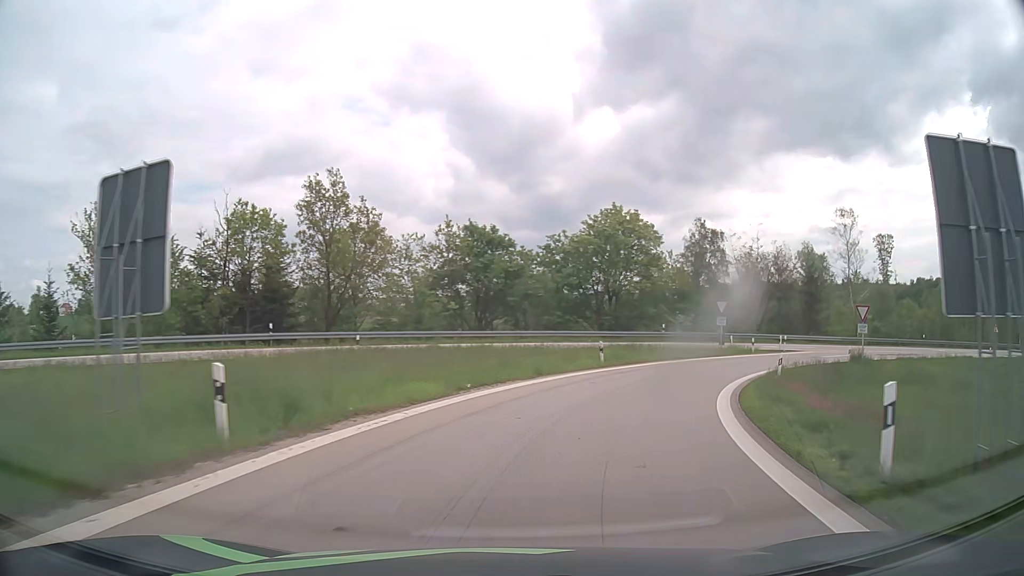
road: motorway_link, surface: asphalt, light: Day
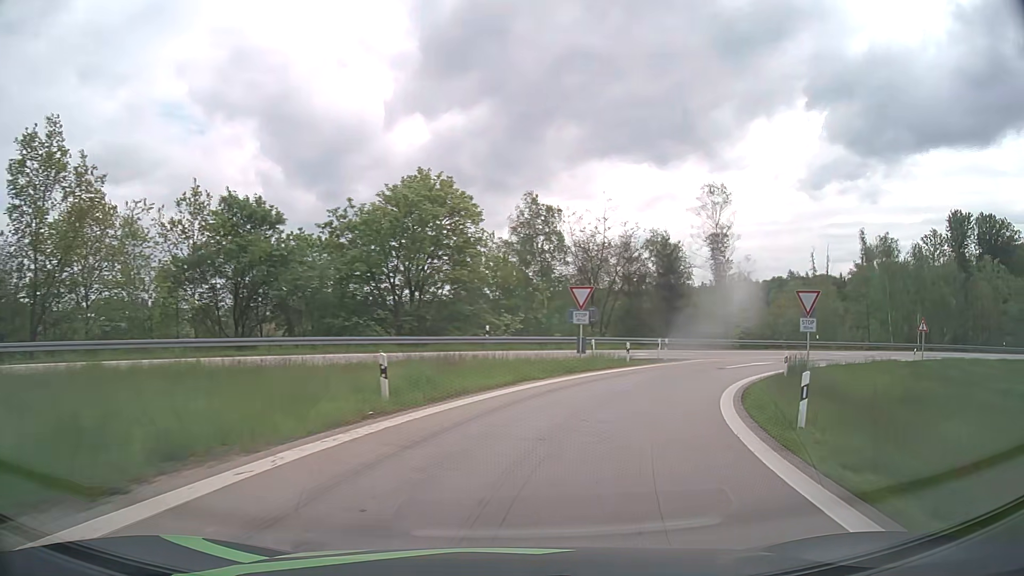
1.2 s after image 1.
(+2.1, +14.8) m; +16°
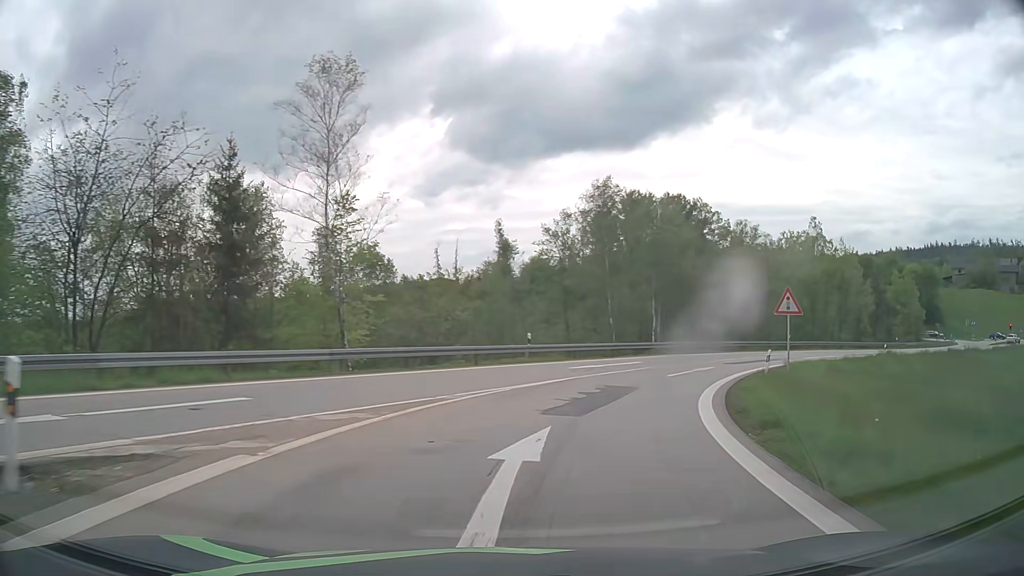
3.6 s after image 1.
(+8.3, +28.0) m; +33°
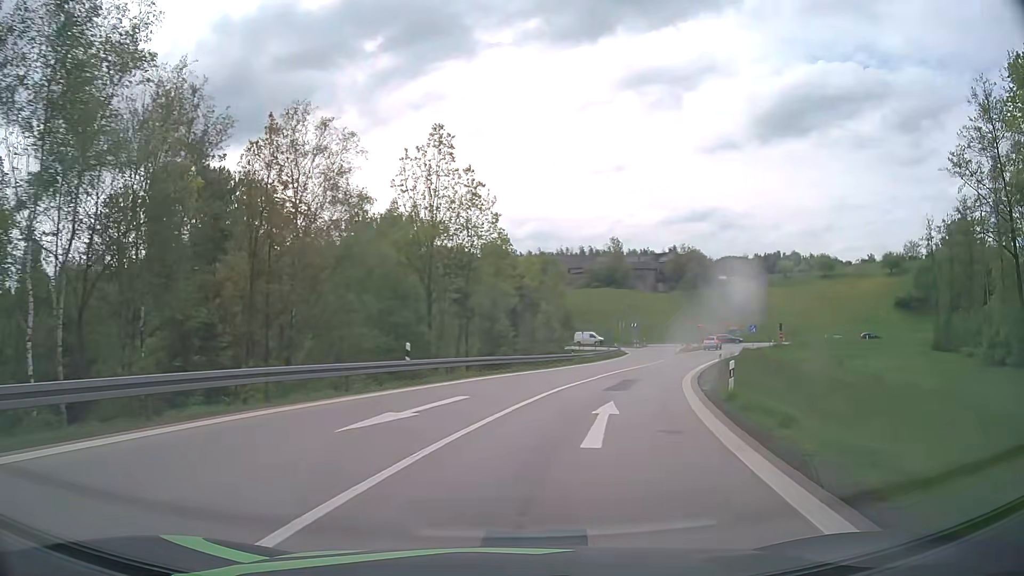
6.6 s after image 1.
(+12.0, +34.0) m; +38°
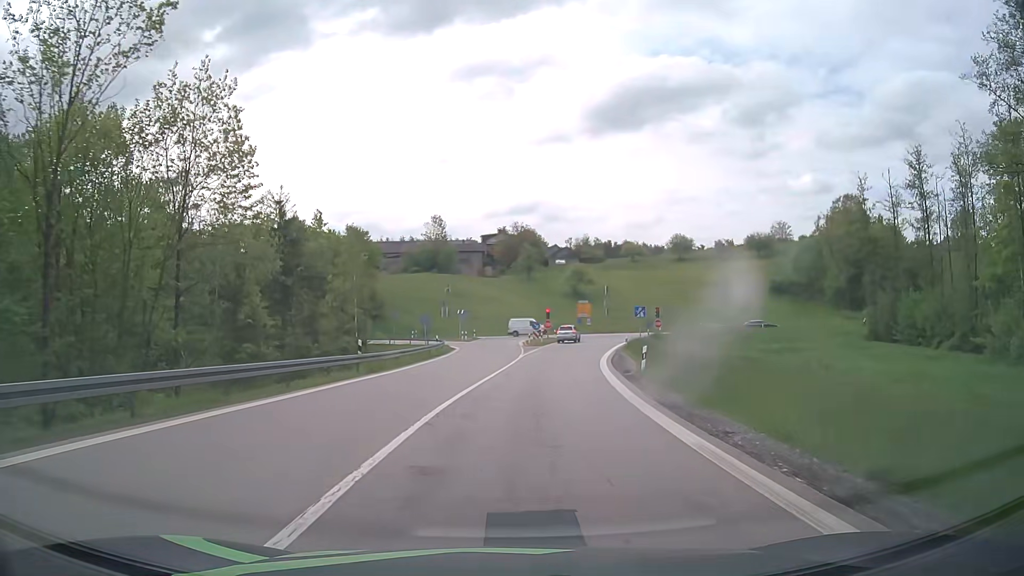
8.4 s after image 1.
(+3.1, +21.8) m; +15°
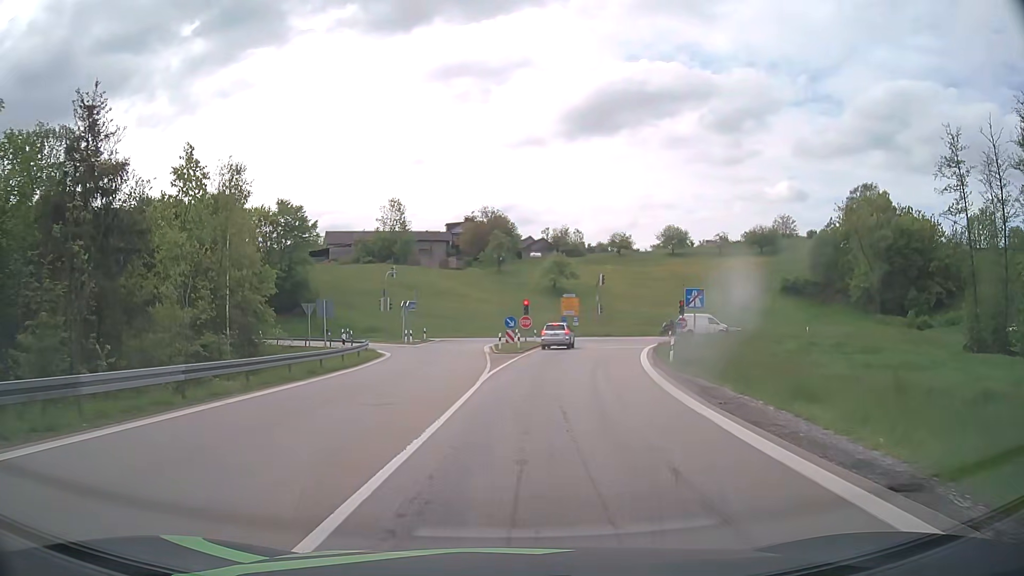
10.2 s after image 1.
(+0.6, +20.8) m; +3°
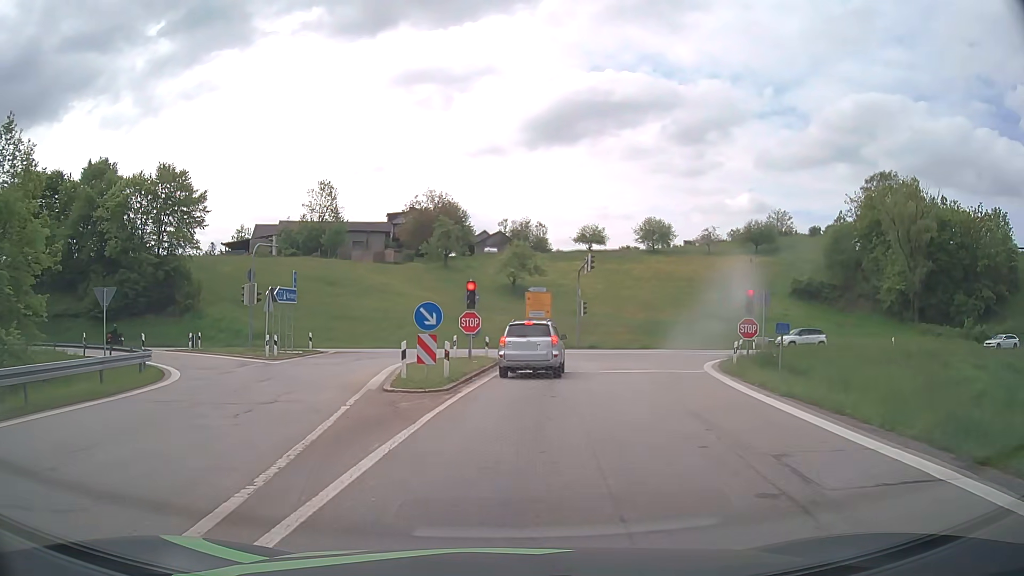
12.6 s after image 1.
(+1.0, +21.9) m; +4°
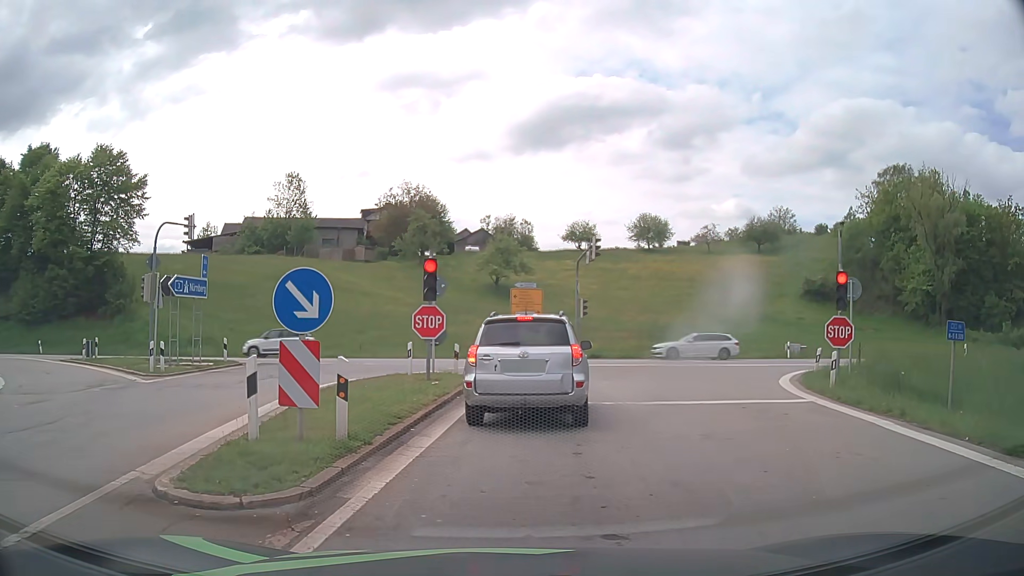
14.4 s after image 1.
(+0.1, +9.1) m; +1°
